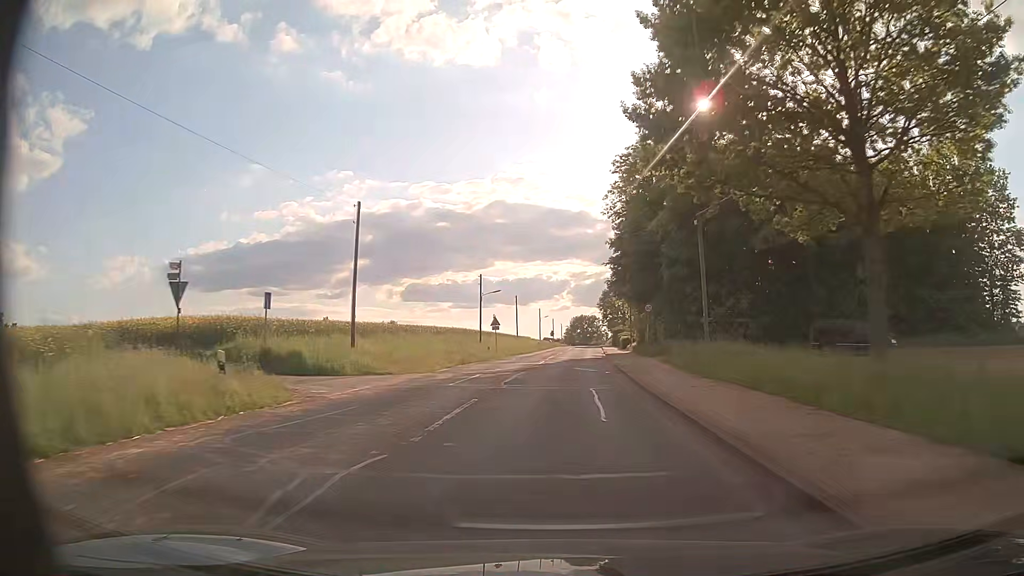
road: tertiary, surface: asphalt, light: Day
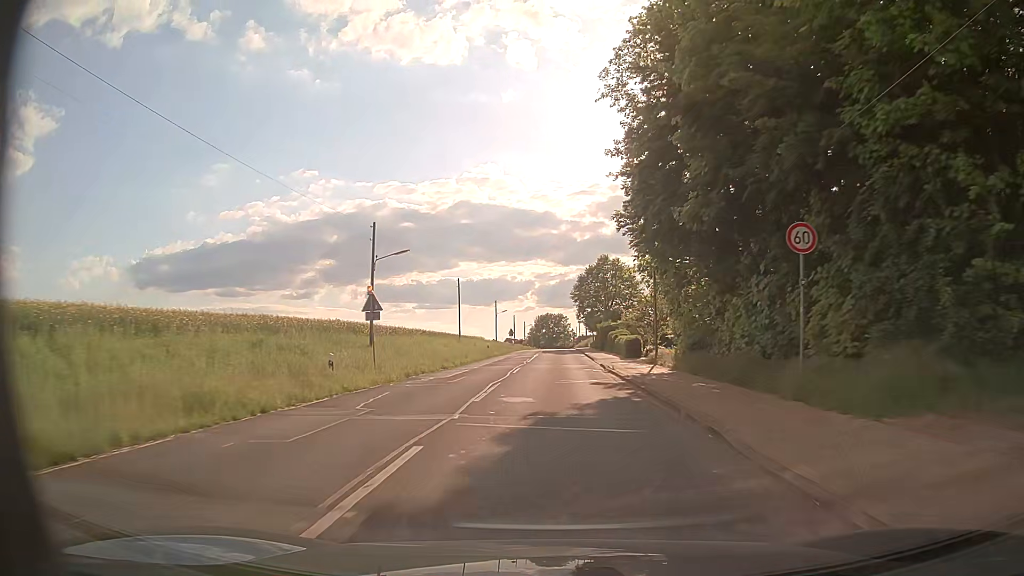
(+0.8, +30.5) m; +3°
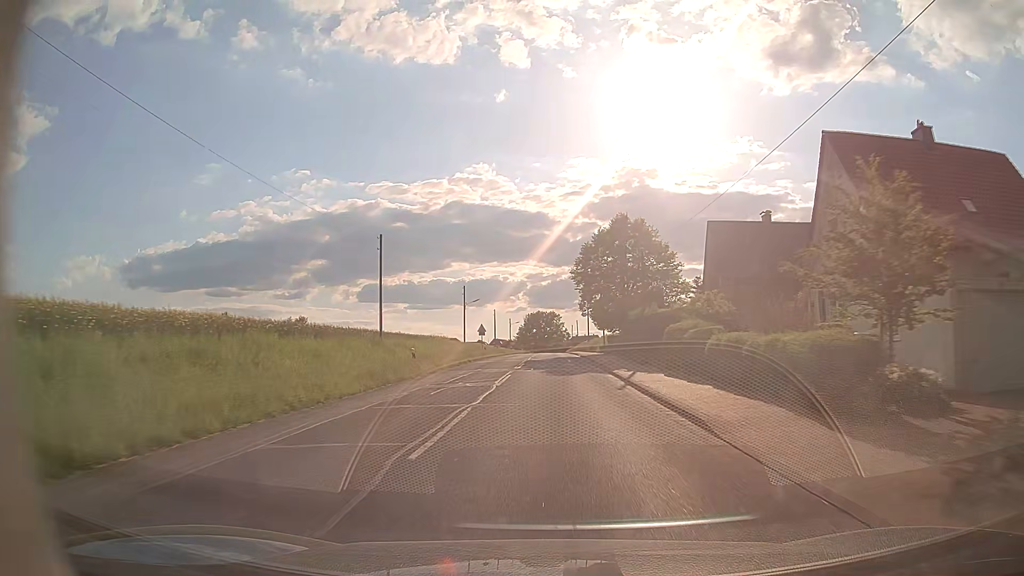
(+0.1, +31.1) m; 0°
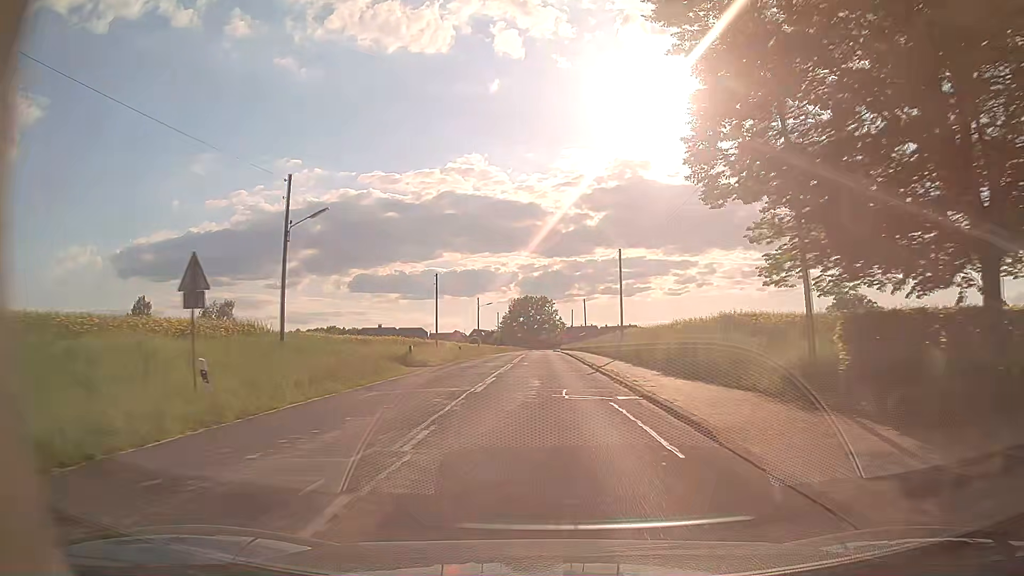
(+0.5, +51.4) m; +1°
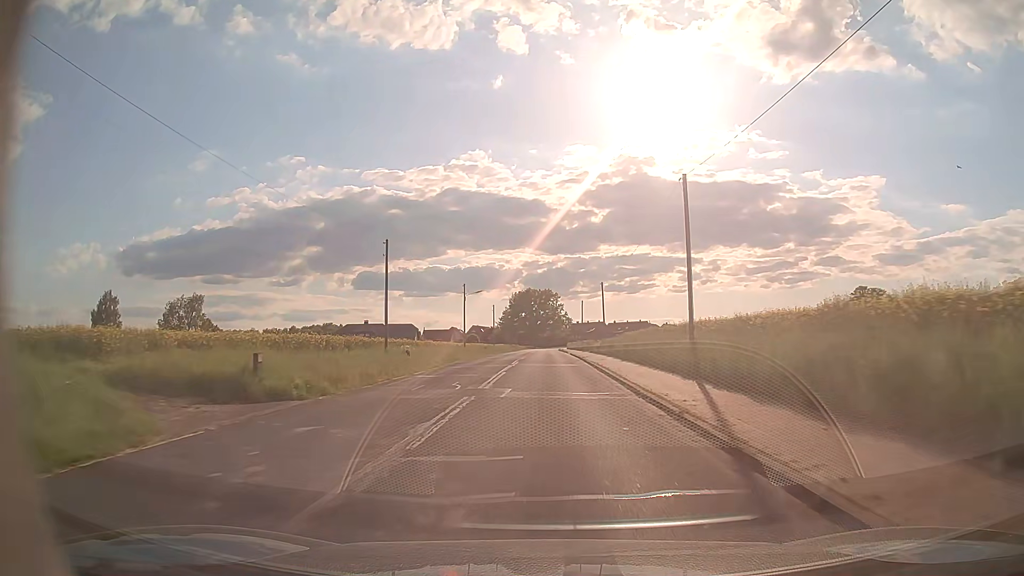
(0.0, +20.2) m; 0°
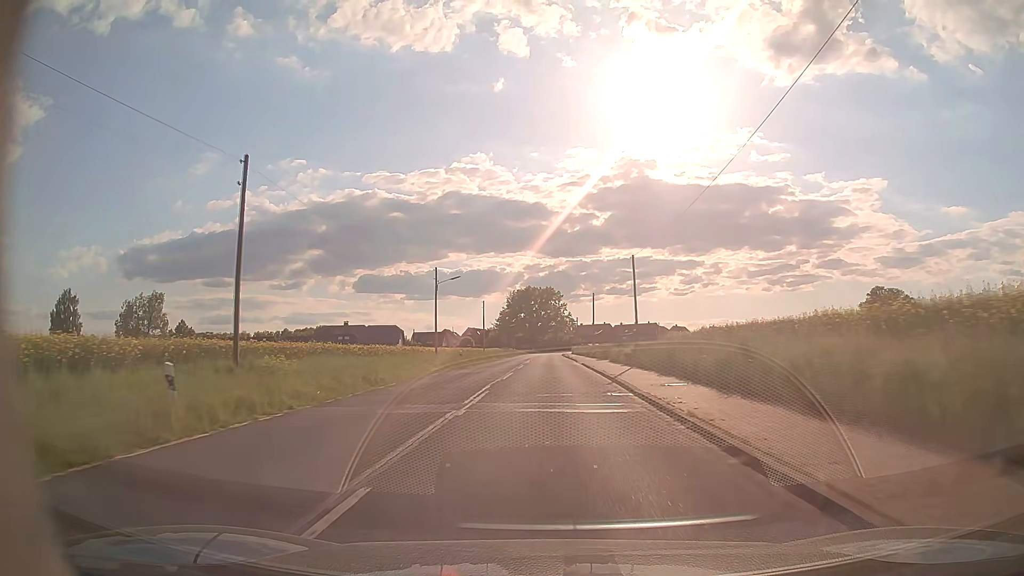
(0.0, +20.2) m; 0°
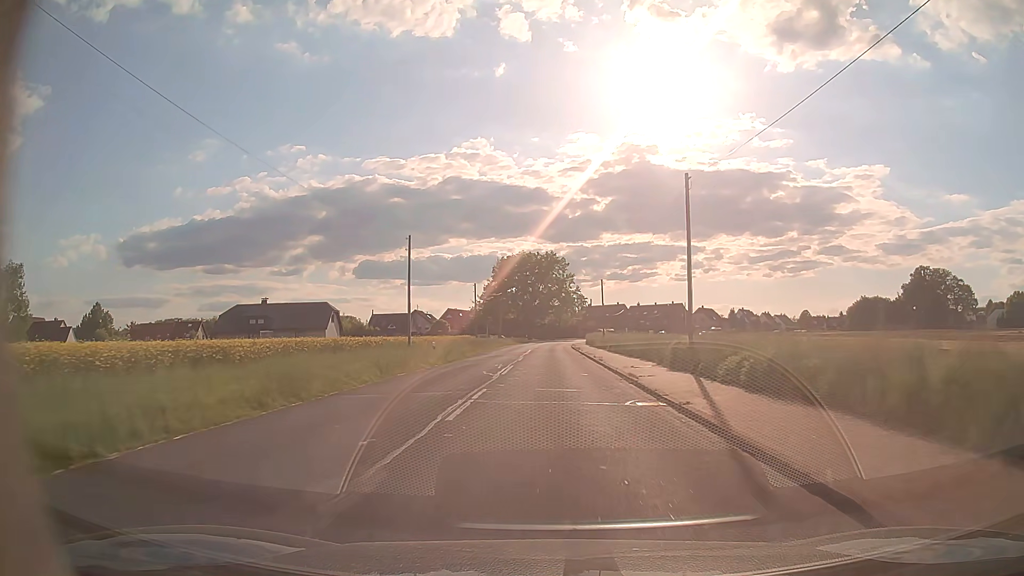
(+0.2, +49.9) m; 0°
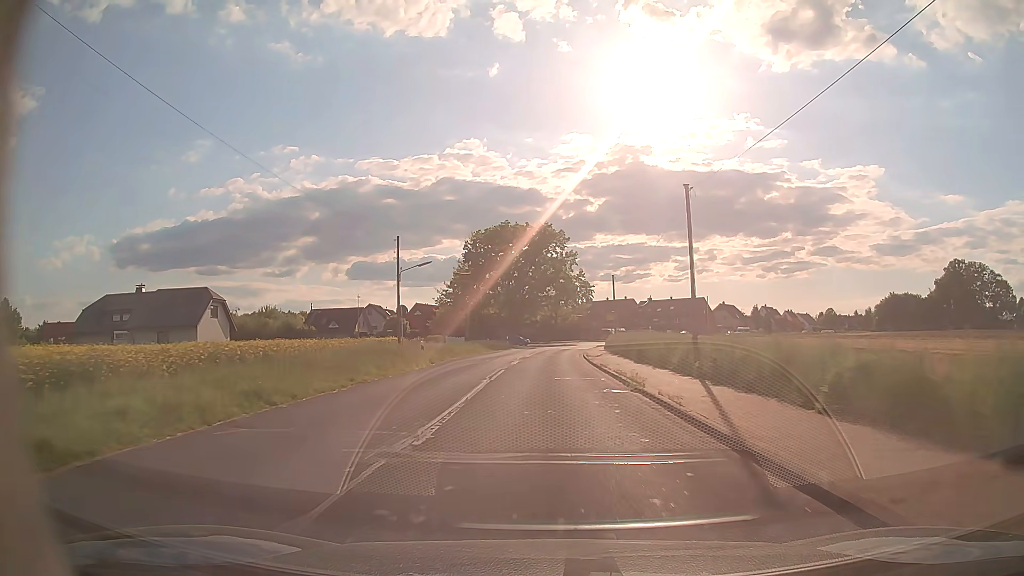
(+0.1, +38.3) m; +1°
(0, +10) (0, +20) (0, +30) (0, +40) (0, +50) (+1, +60) (+2, +70) (+4, +80) (+4, +90) (-3, +96) m
